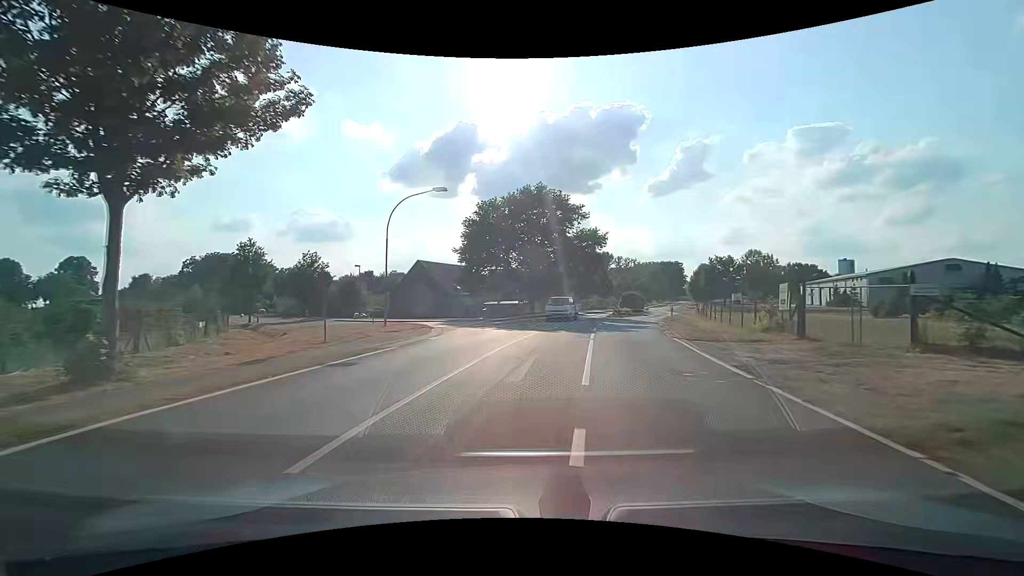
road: tertiary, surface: asphalt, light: Day
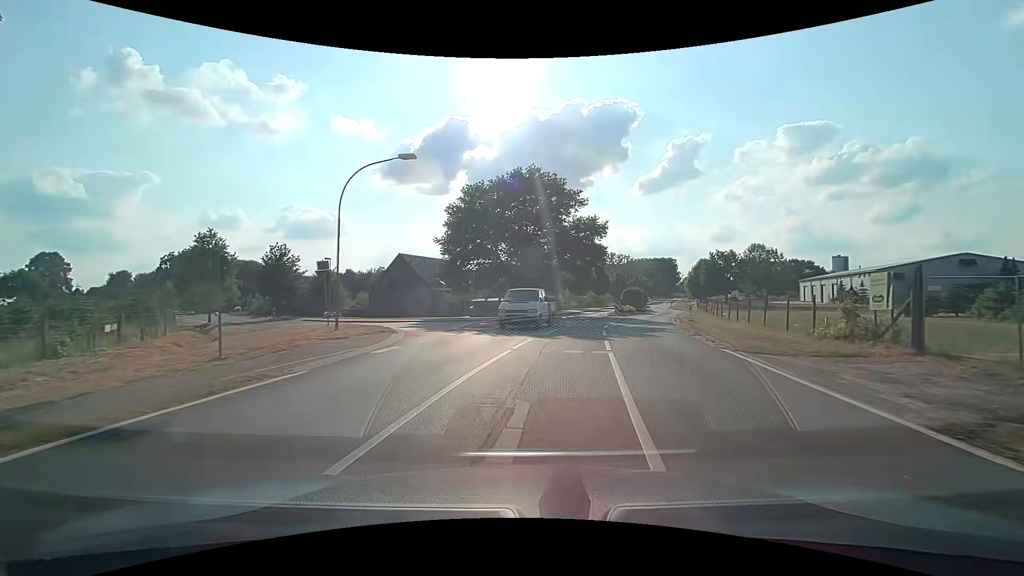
(+0.1, +5.7) m; +1°
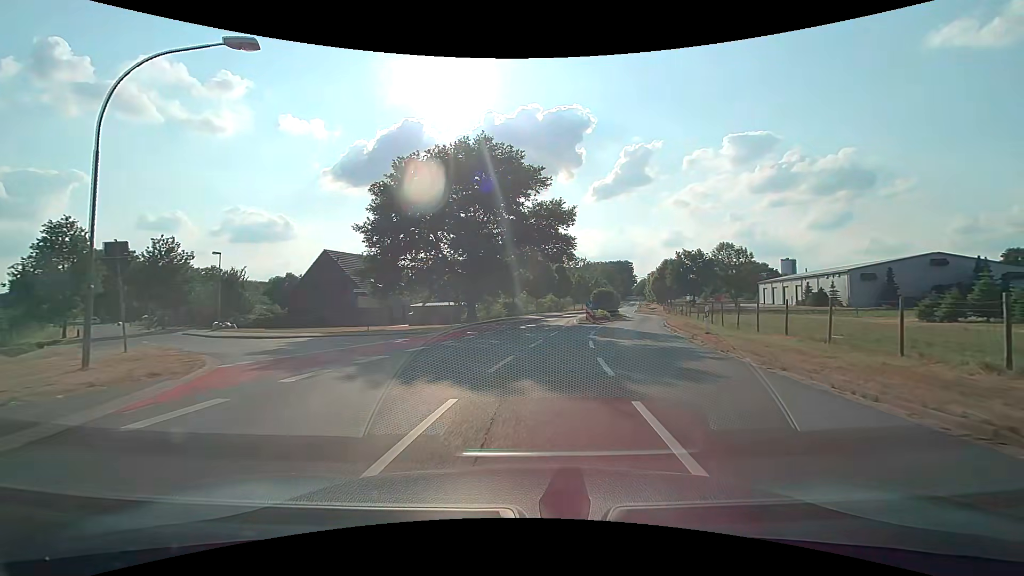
(+0.5, +9.5) m; +6°
